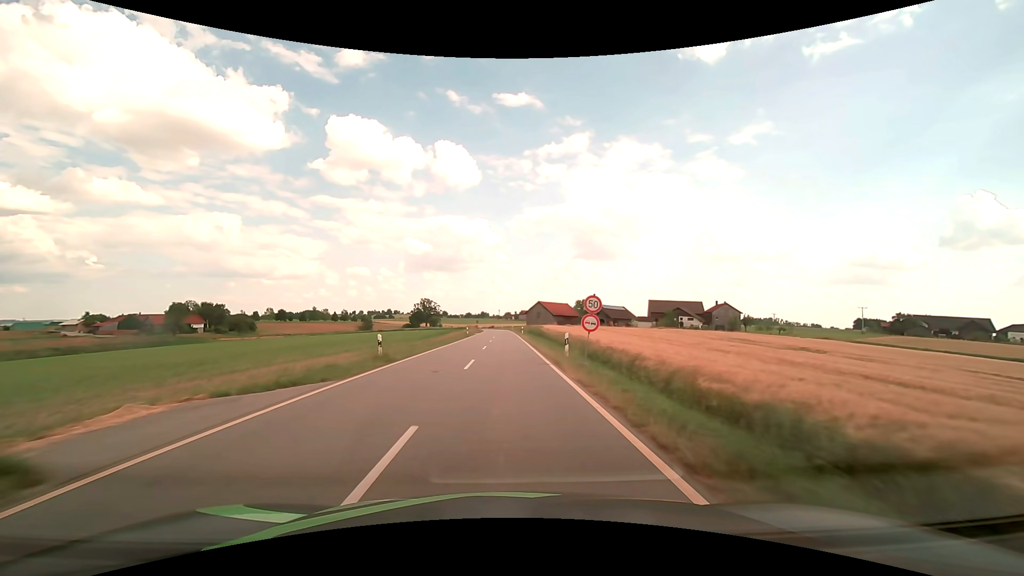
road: tertiary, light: Day
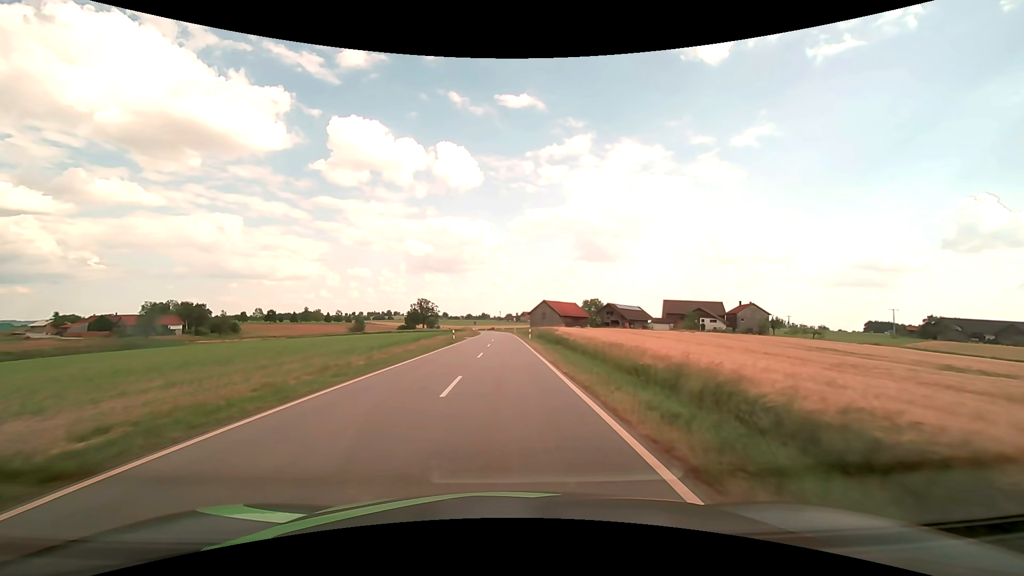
(0.0, +17.2) m; 0°
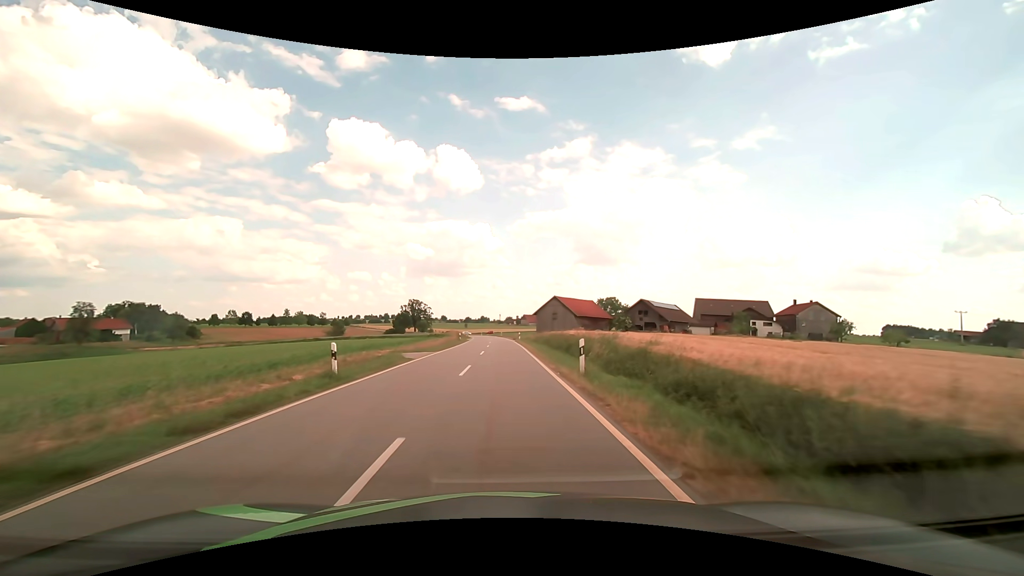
(+0.1, +31.5) m; 0°
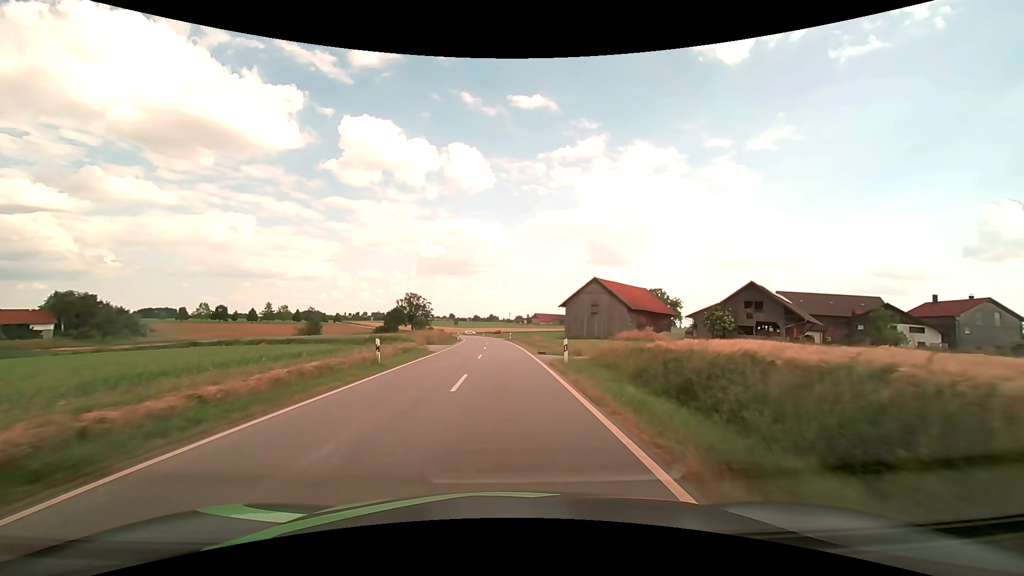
(-0.3, +40.2) m; -1°
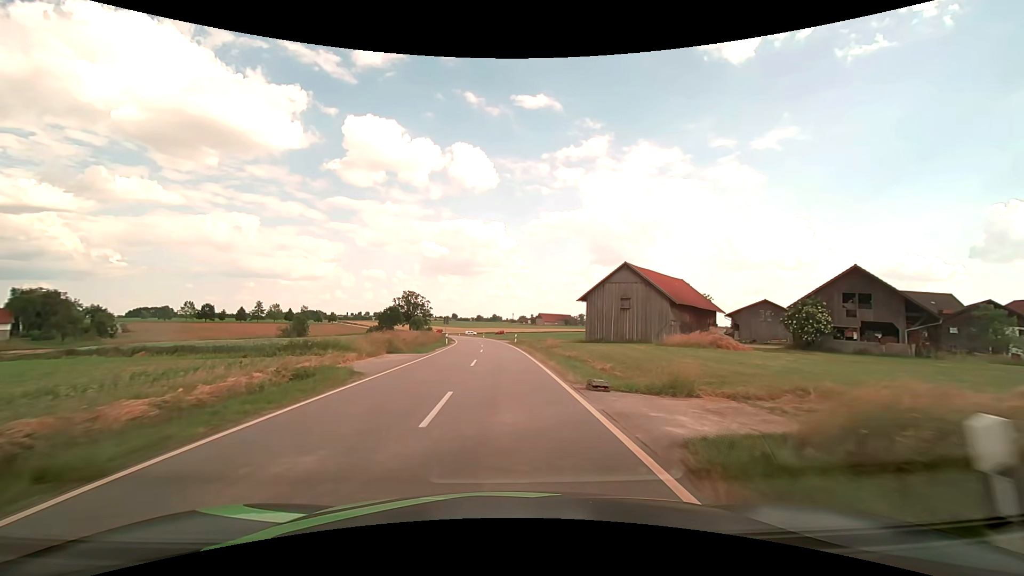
(-0.1, +16.1) m; 0°
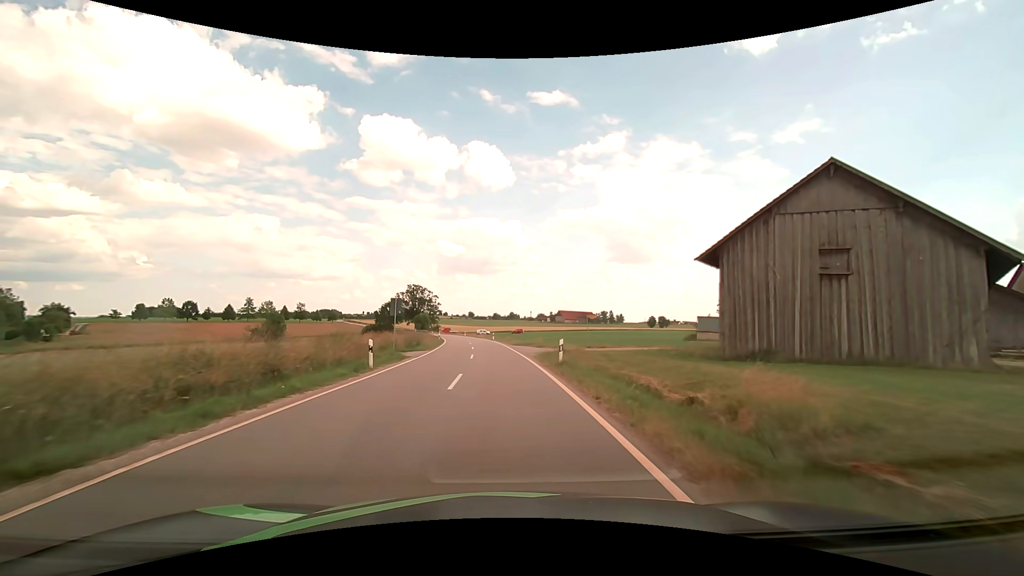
(-0.3, +32.3) m; -2°
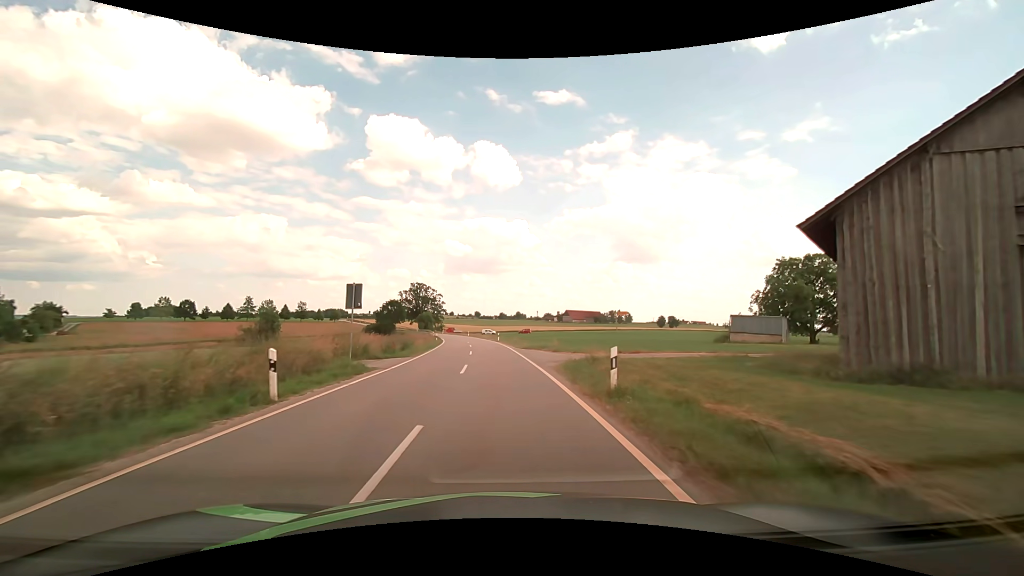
(-0.1, +8.1) m; -1°
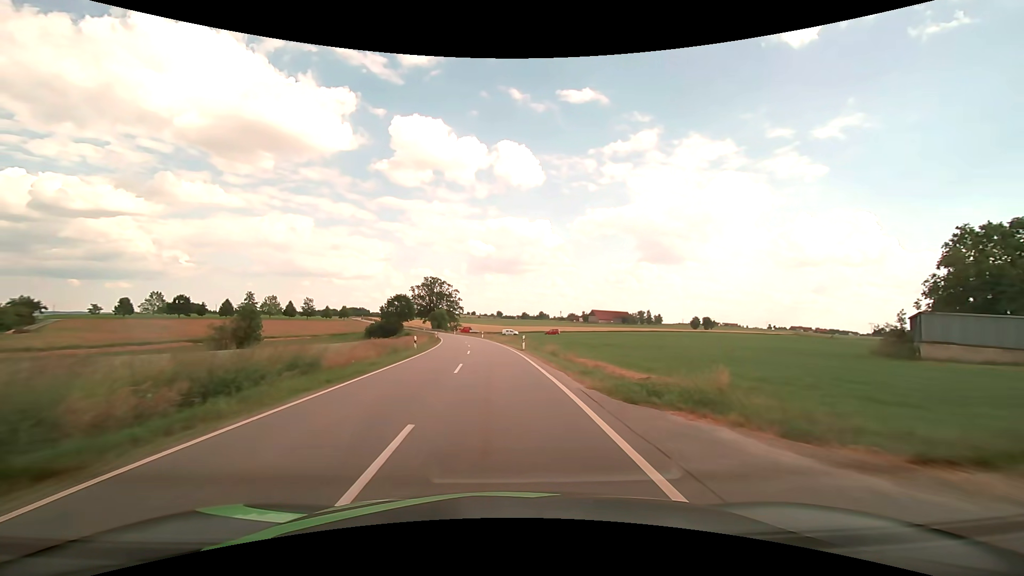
(-0.5, +24.4) m; -2°
(0, +10) (0, +20) (-1, +30) (-2, +40) (-2, +50) (-3, +60) (-5, +70) (-6, +80) (-8, +90) (-10, +99) m
